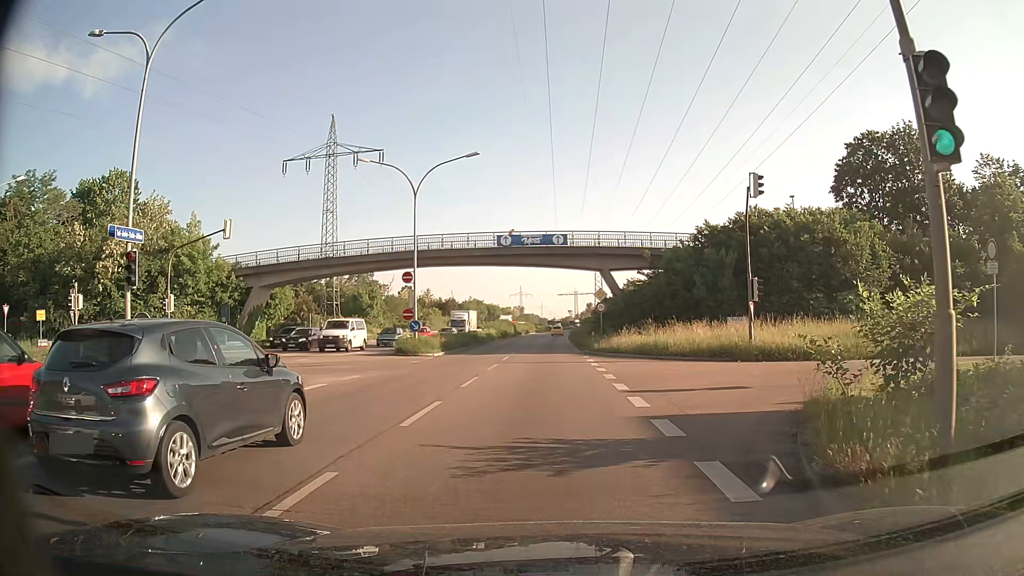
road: primary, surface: asphalt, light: Day
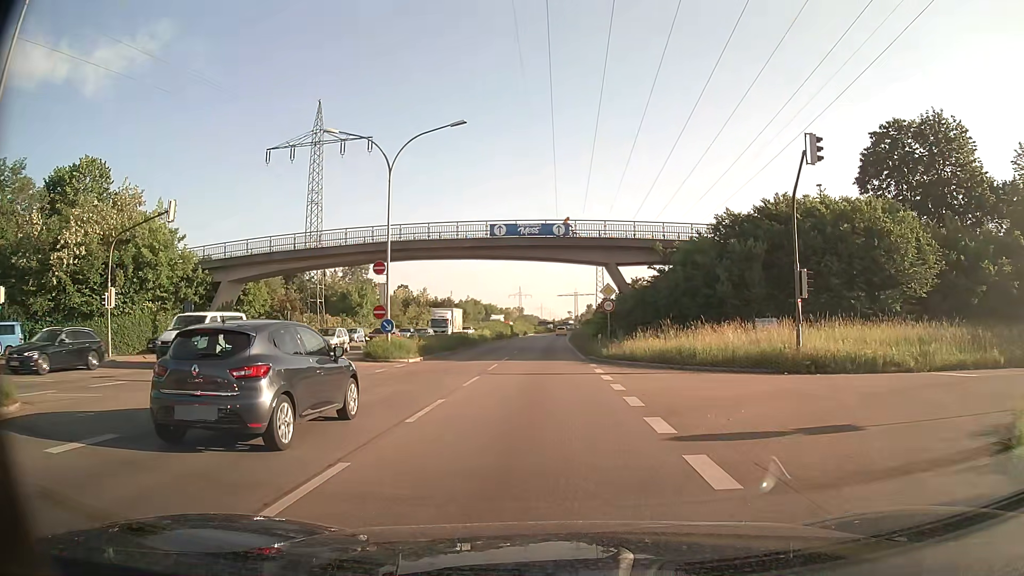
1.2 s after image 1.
(0.0, +5.9) m; -1°
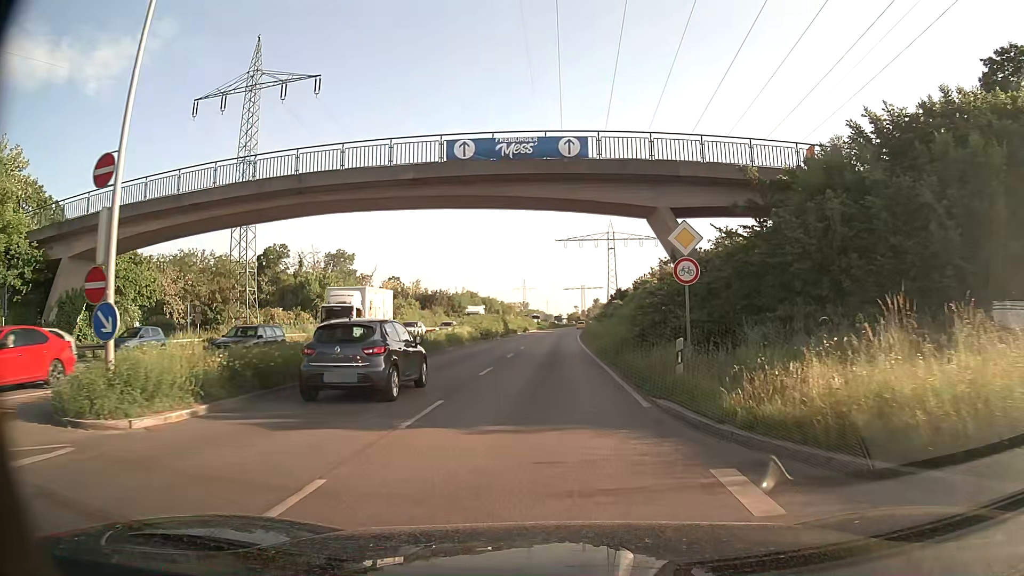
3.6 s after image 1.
(+0.1, +19.5) m; 0°
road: trunk
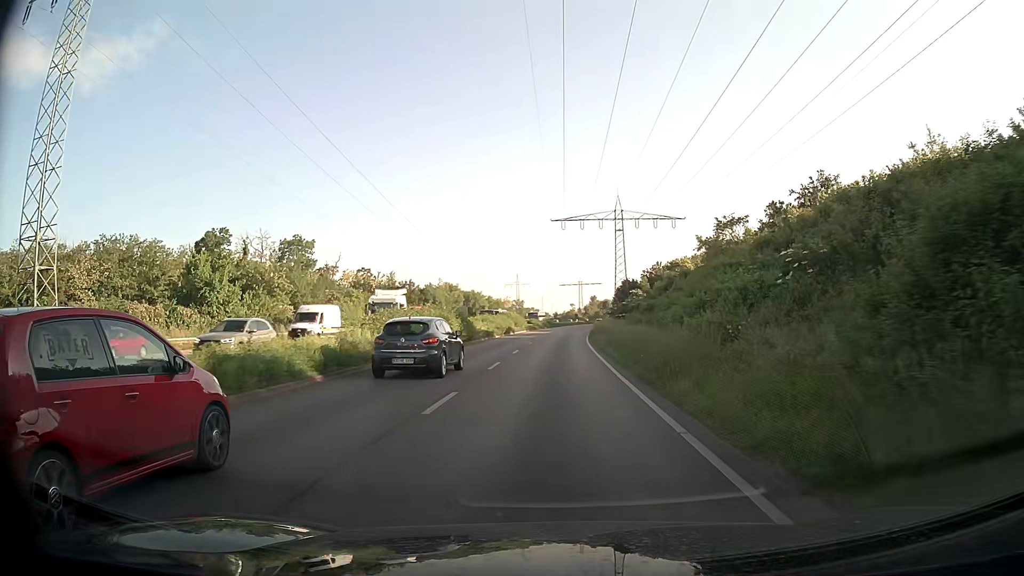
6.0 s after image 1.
(-0.1, +26.2) m; 0°
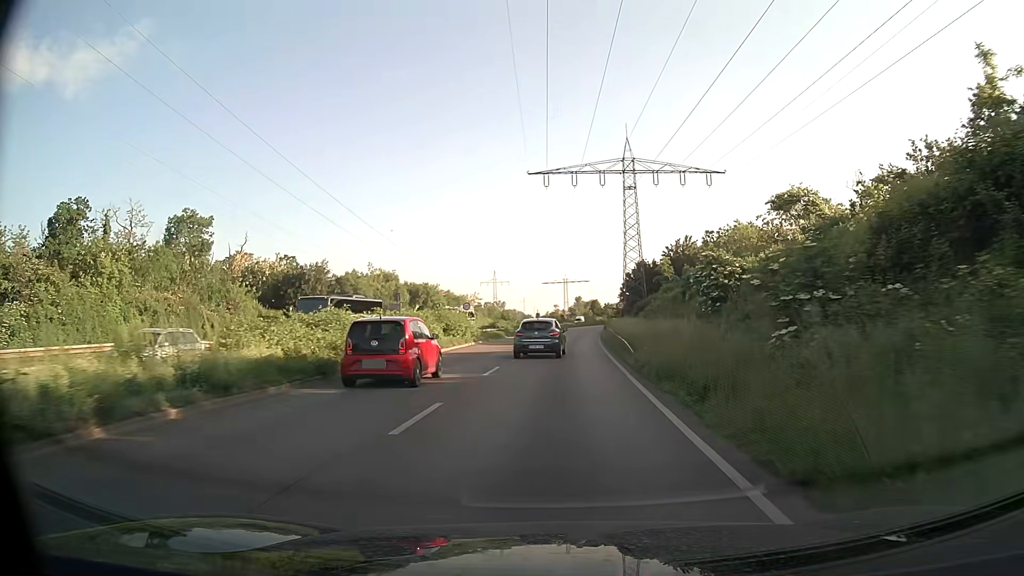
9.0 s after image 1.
(+0.5, +39.1) m; +2°
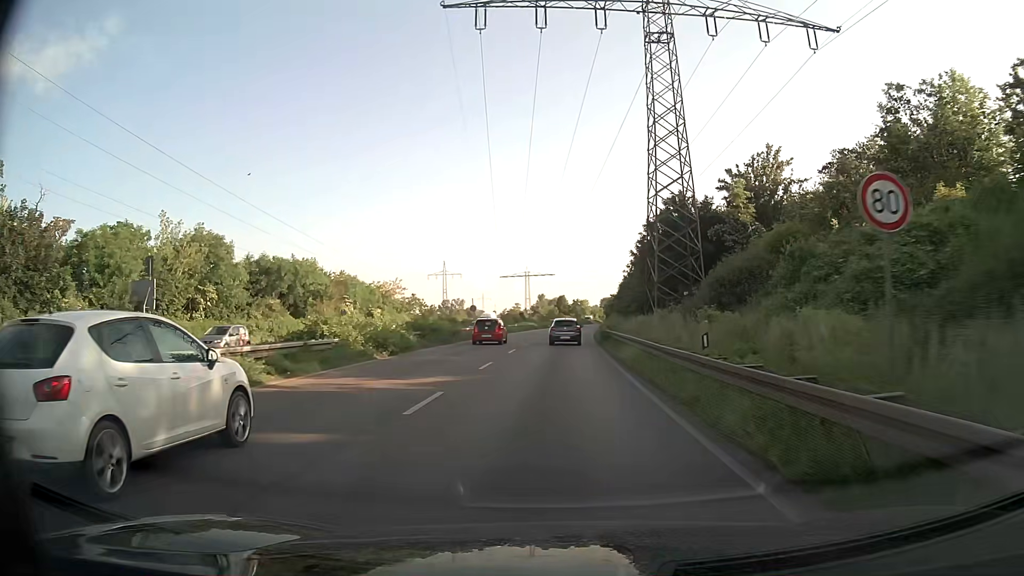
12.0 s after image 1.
(+1.1, +43.6) m; +3°
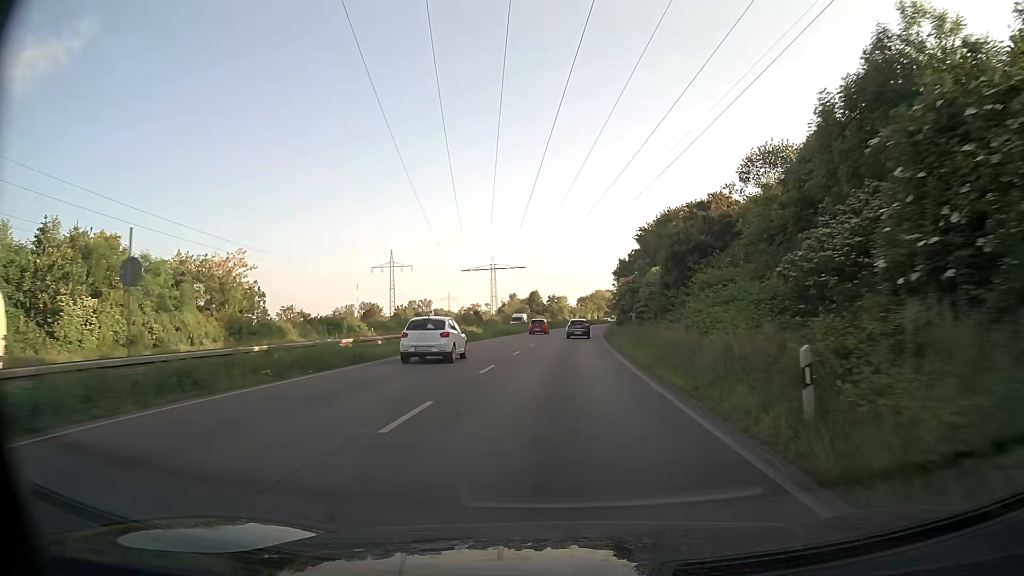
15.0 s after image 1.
(+0.8, +46.8) m; +2°
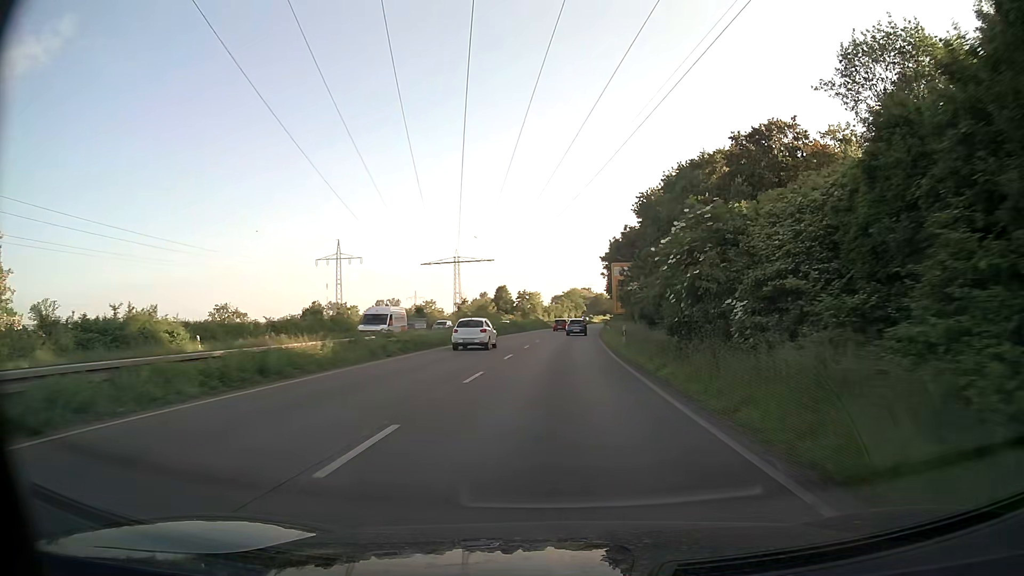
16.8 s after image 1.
(+0.6, +29.4) m; +2°
(0, +10) (0, +20) (+1, +30) (+1, +40) (+1, +50) (+2, +60) (+3, +70) (+4, +80) (+4, +90) (+5, +100) m
